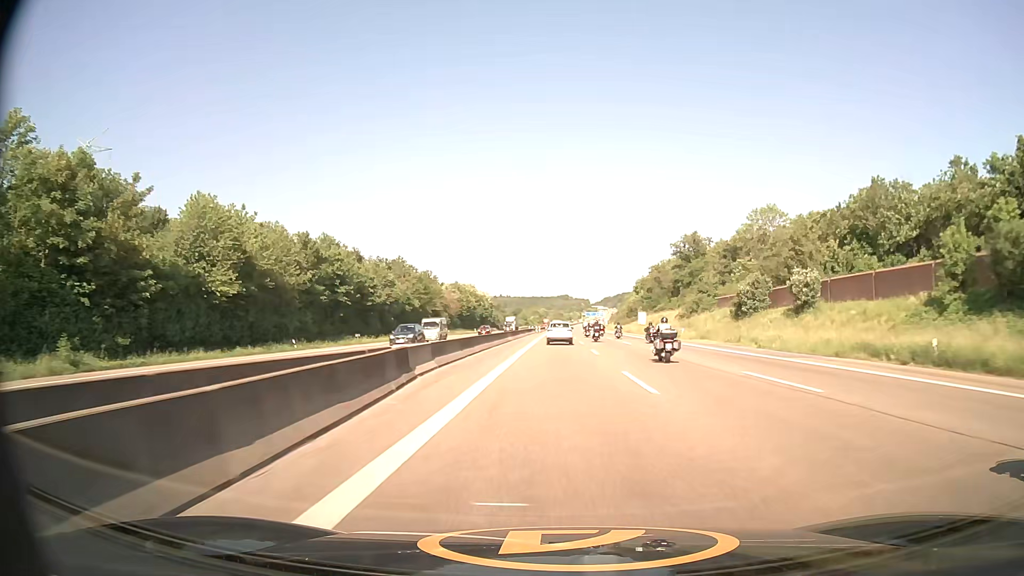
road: motorway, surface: asphalt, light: Day
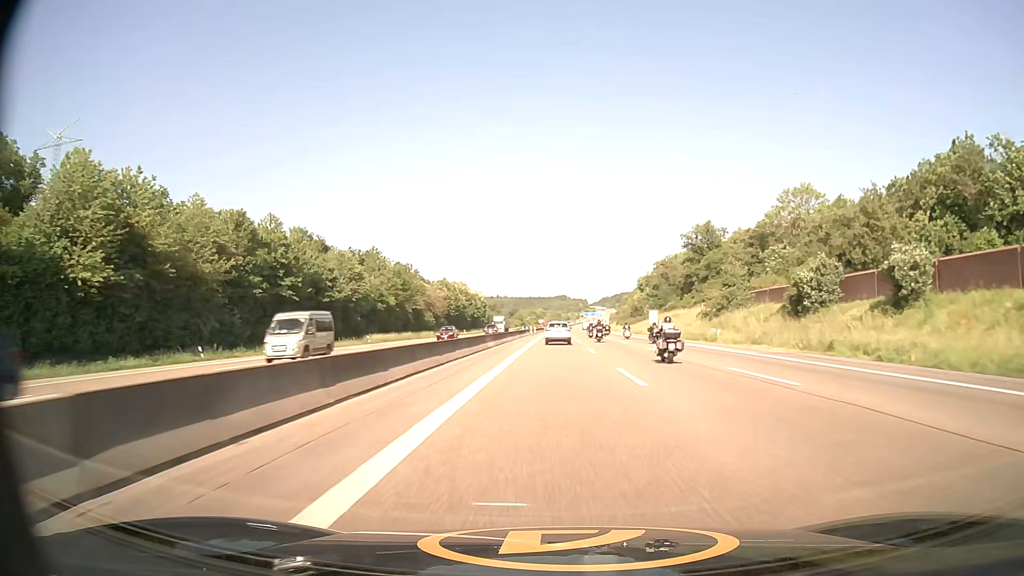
(0.0, +16.6) m; 0°
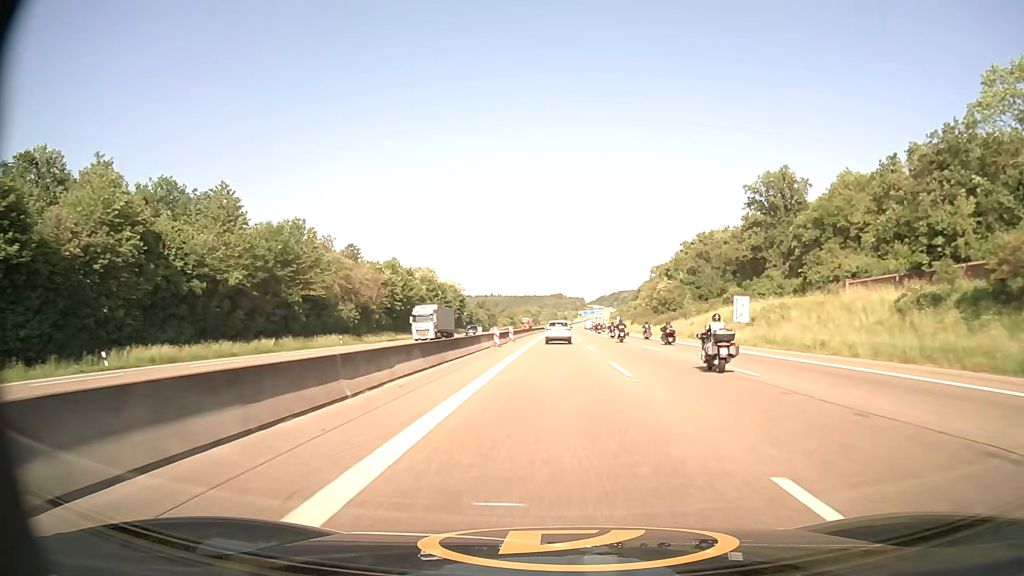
(+0.2, +51.2) m; 0°
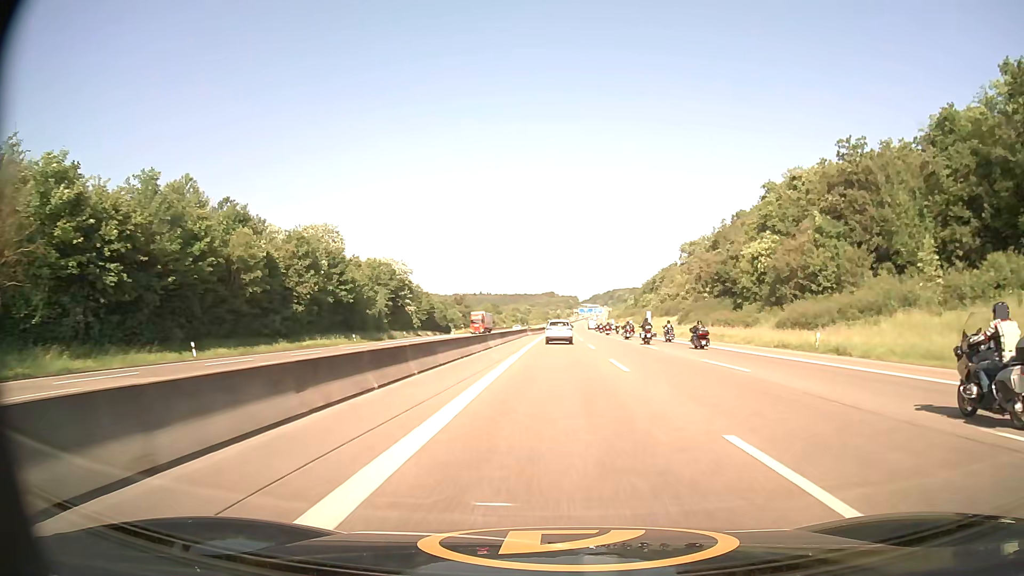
(+0.4, +70.4) m; +1°
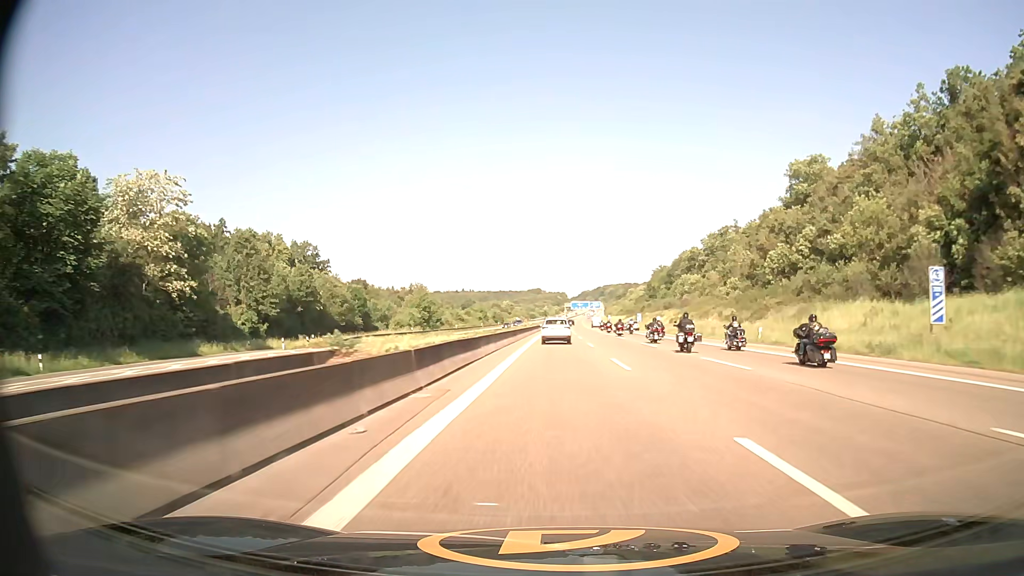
(+0.9, +89.9) m; +1°
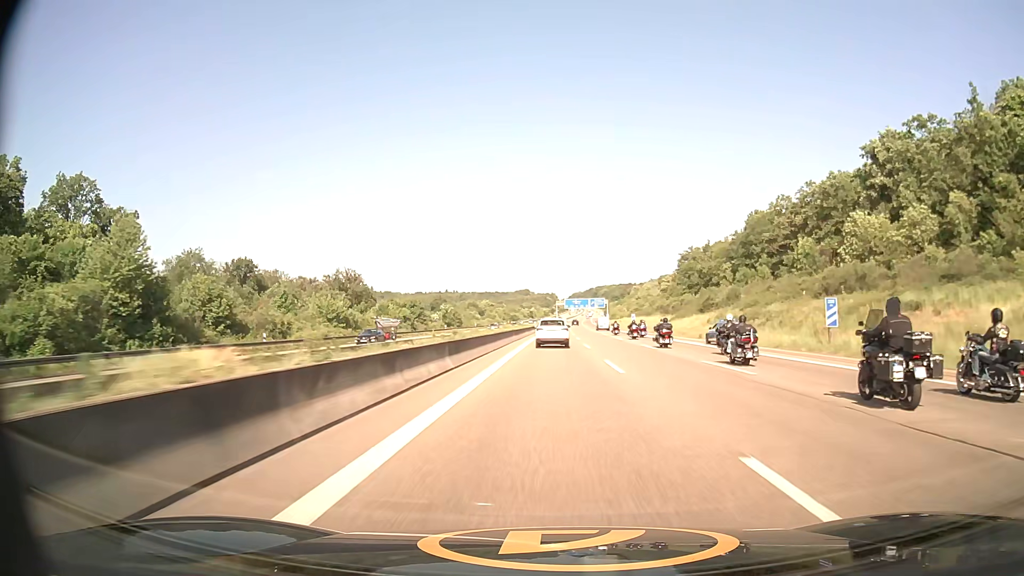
(+0.7, +90.3) m; +1°
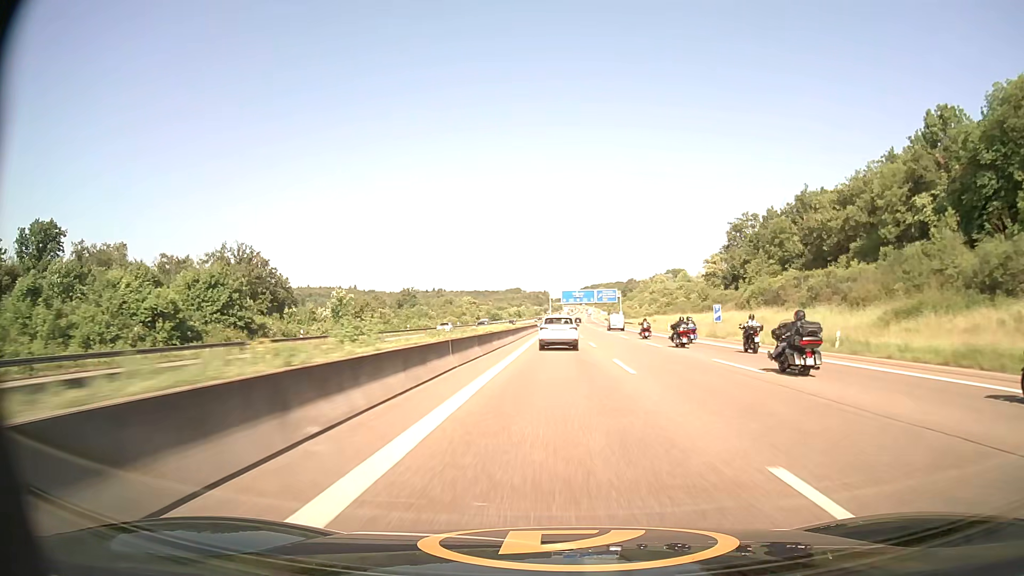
(+0.3, +72.1) m; +1°
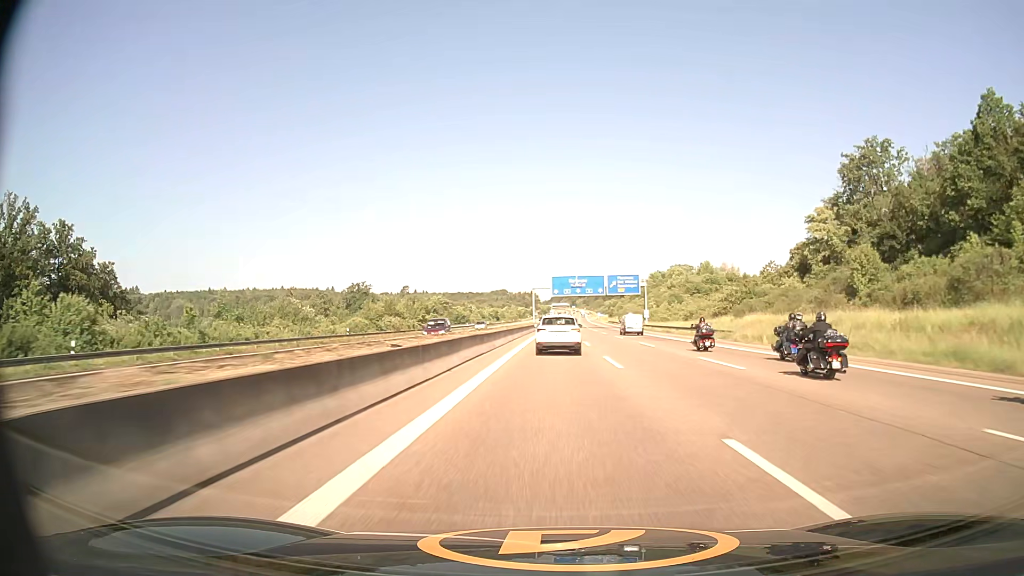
(+0.6, +69.7) m; +1°
(0, +10) (0, +20) (0, +30) (0, +40) (0, +50) (0, +60) (0, +70) (0, +80) (+1, +90) (+1, +100) m
